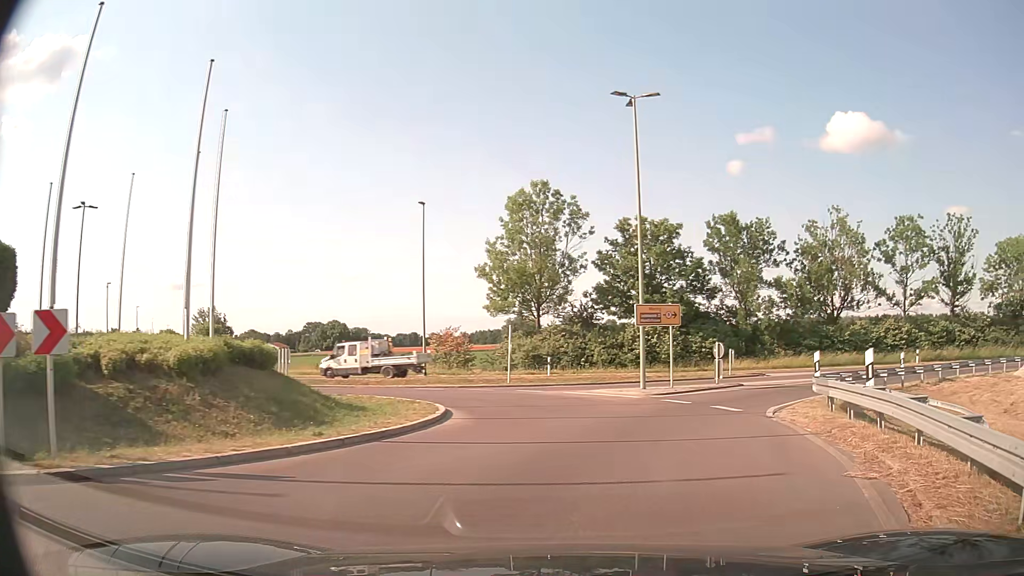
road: primary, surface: asphalt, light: Day
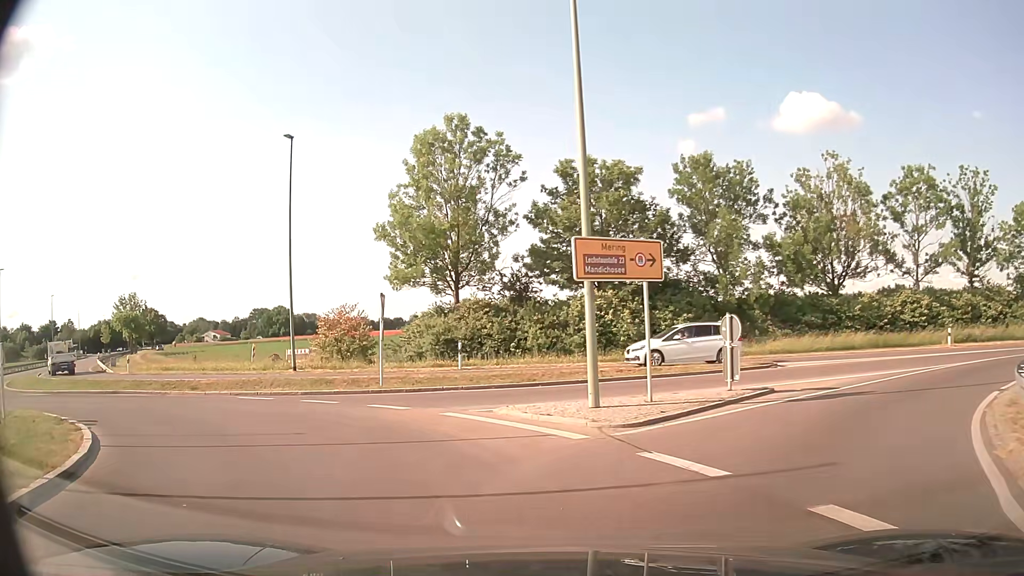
(+1.8, +11.9) m; +5°
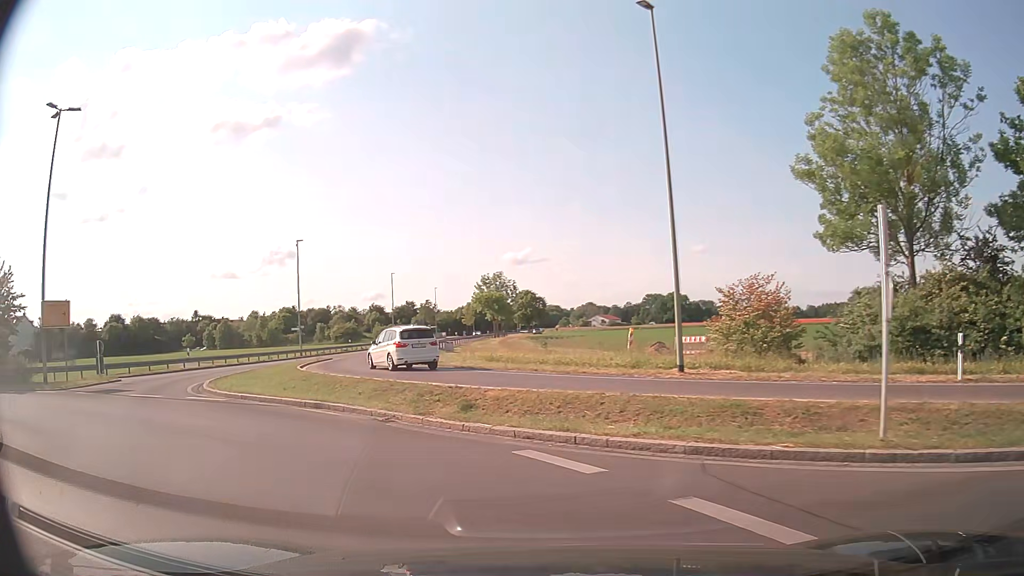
(-3.1, +11.8) m; -34°
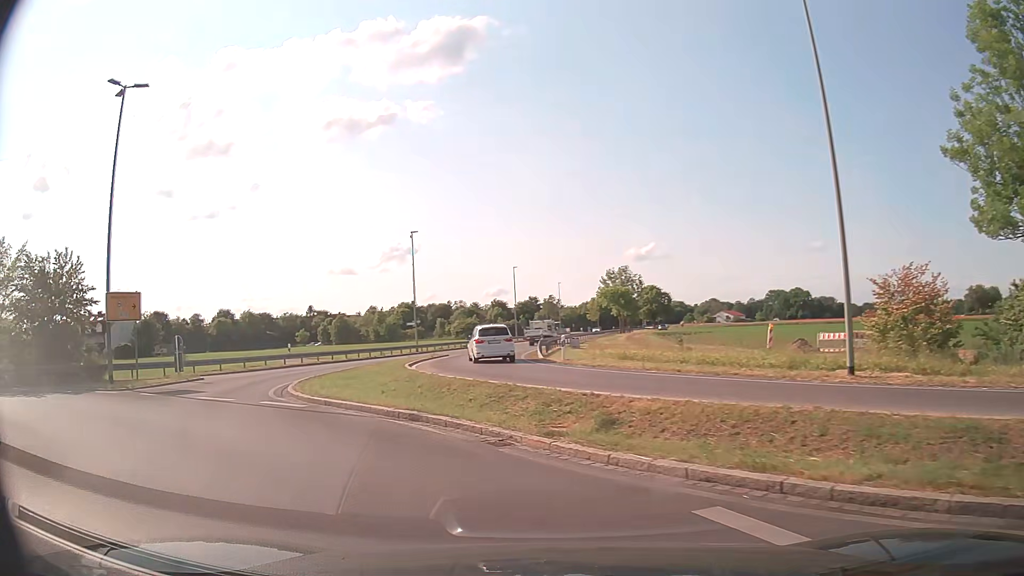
(-0.2, +3.0) m; -9°
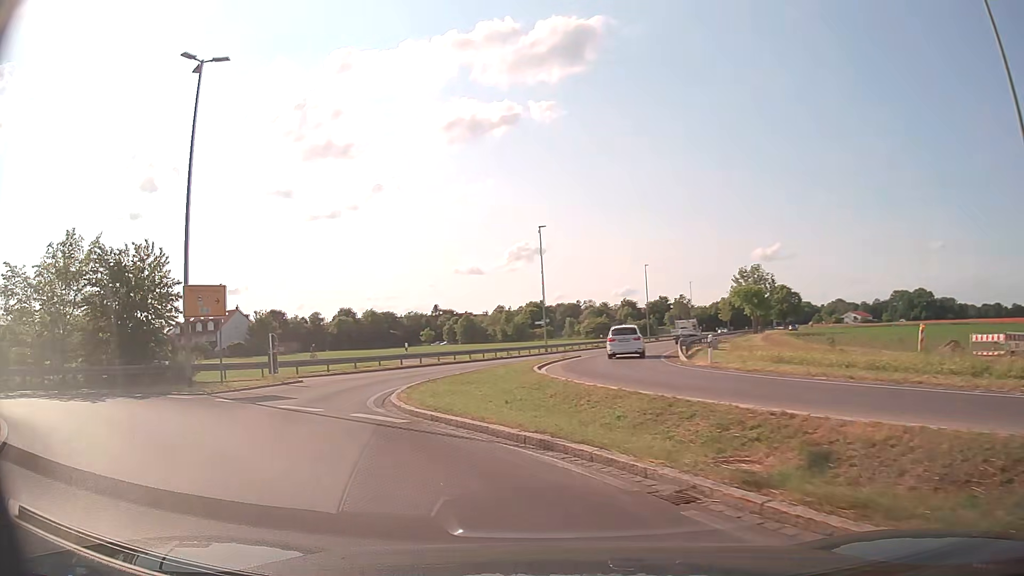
(-0.3, +3.0) m; -11°
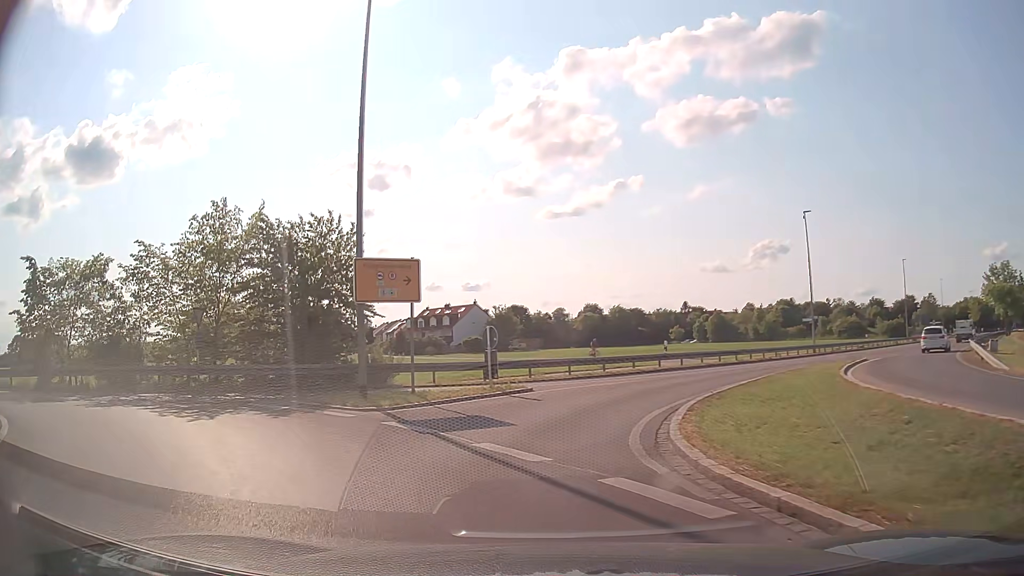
(-1.2, +6.2) m; -21°
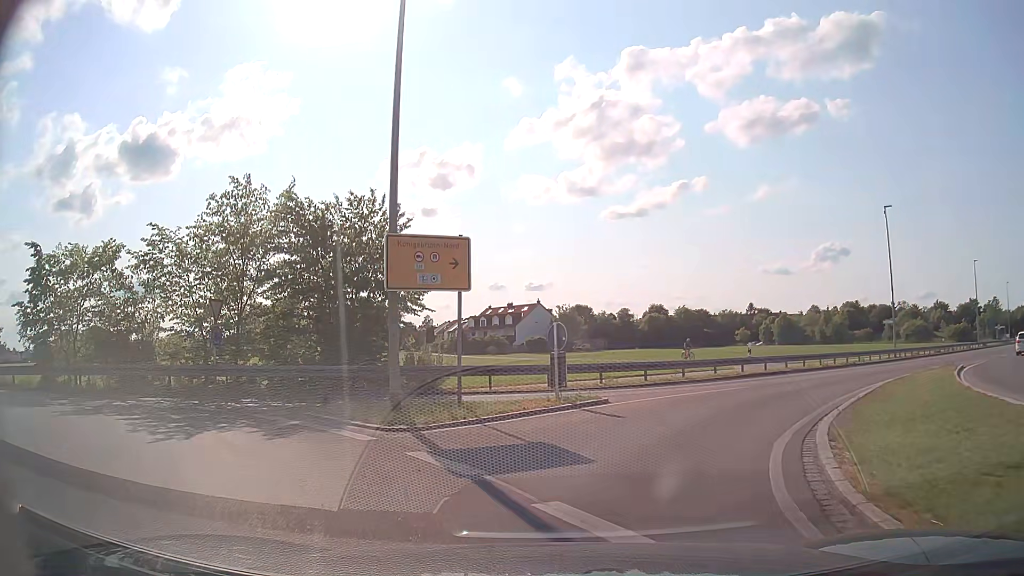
(-0.2, +3.3) m; -4°
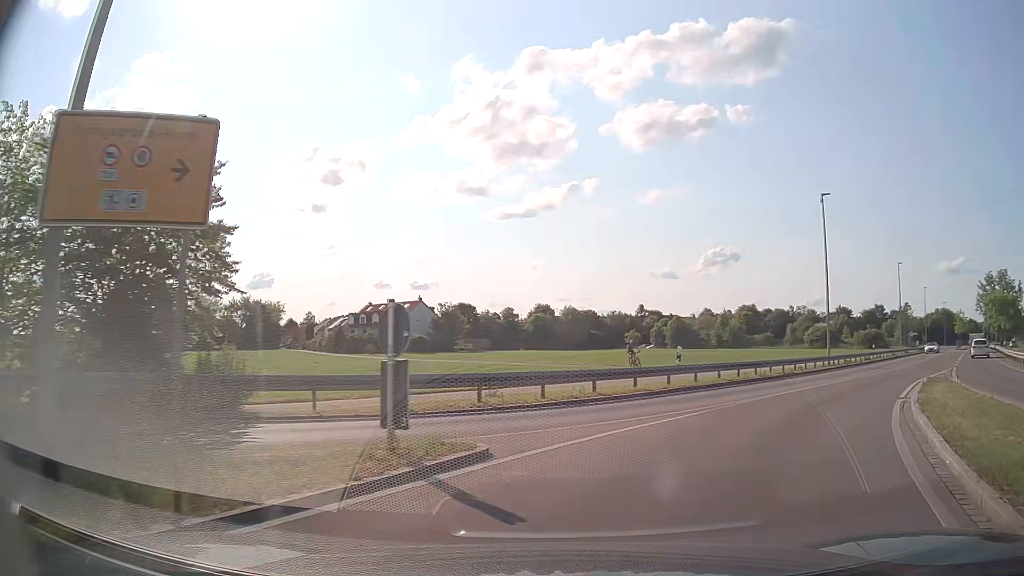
(+0.2, +7.0) m; +9°
(+2, +10) (+8, +18) (+14, +26) (+20, +34) (+26, +42) (+32, +50) (+38, +58) (+44, +66) (+51, +73) (+58, +80) m
